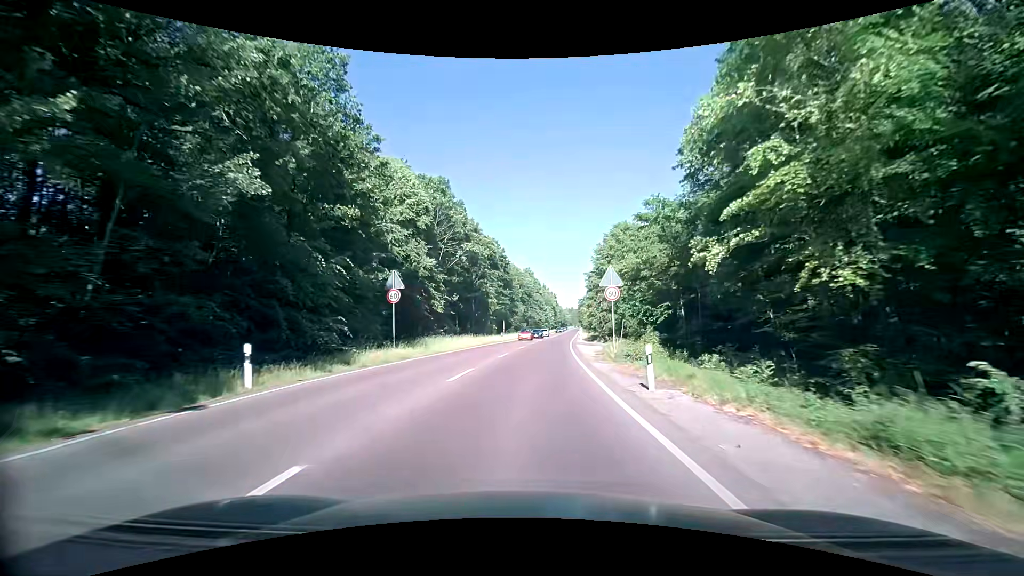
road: secondary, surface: asphalt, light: Day
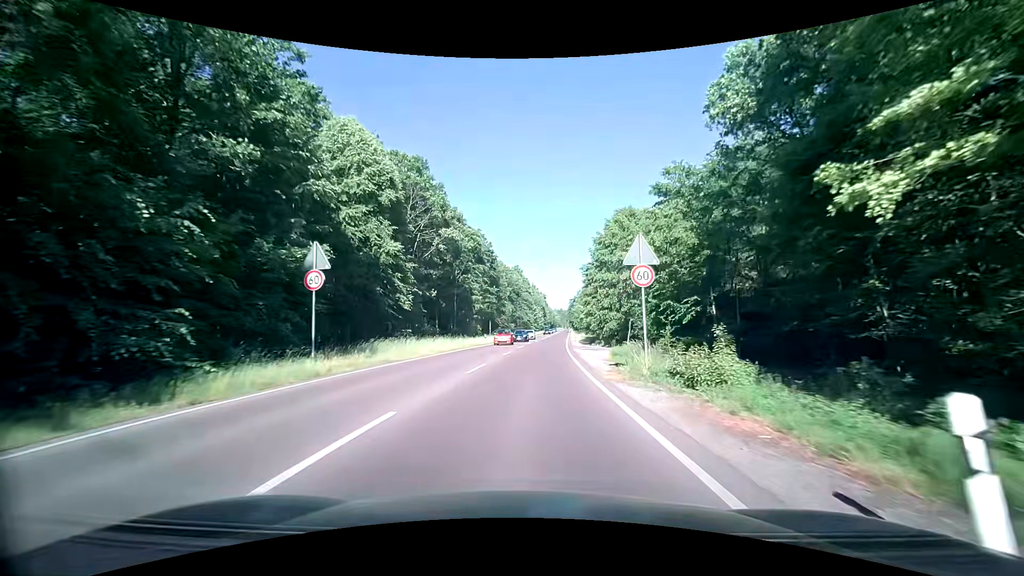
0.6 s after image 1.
(+0.1, +8.9) m; +1°
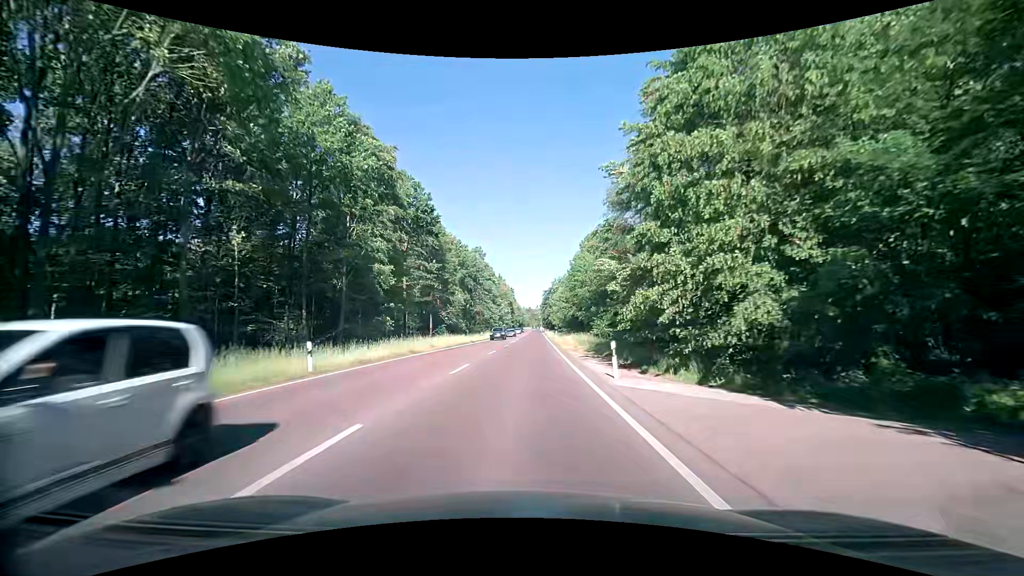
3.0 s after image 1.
(+1.6, +37.1) m; +4°
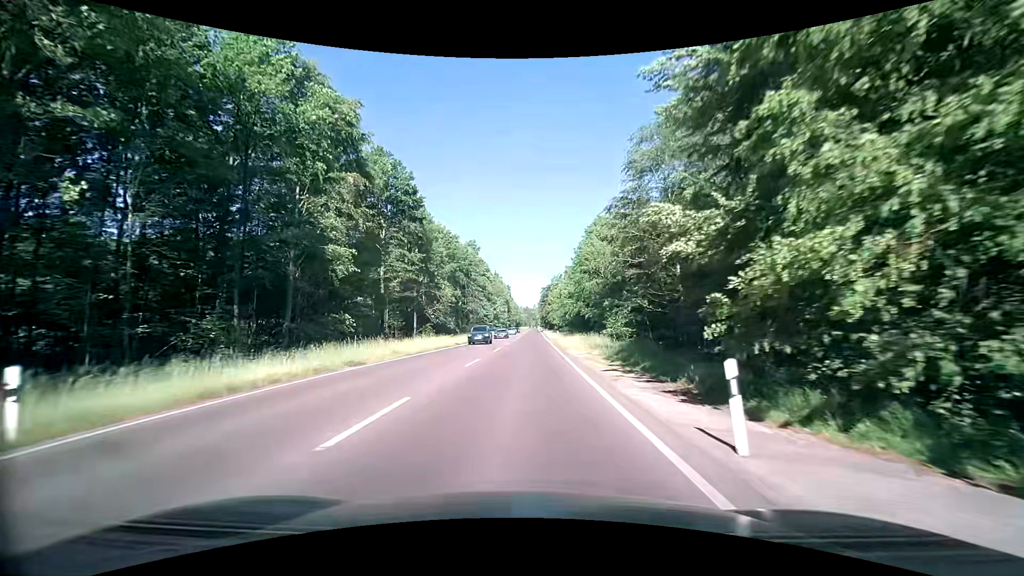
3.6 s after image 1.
(+0.1, +9.2) m; 0°
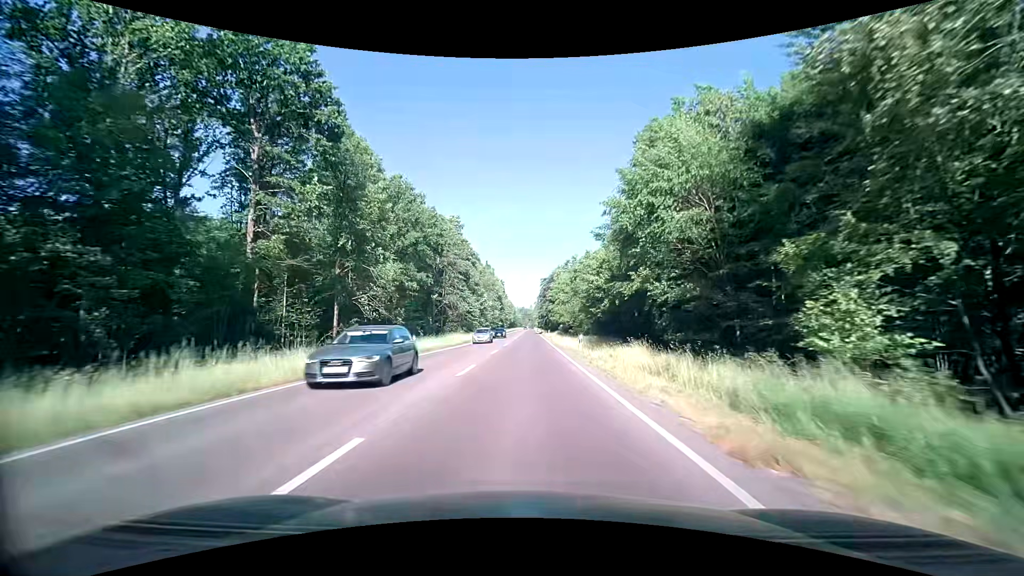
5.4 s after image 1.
(+0.4, +27.5) m; +1°
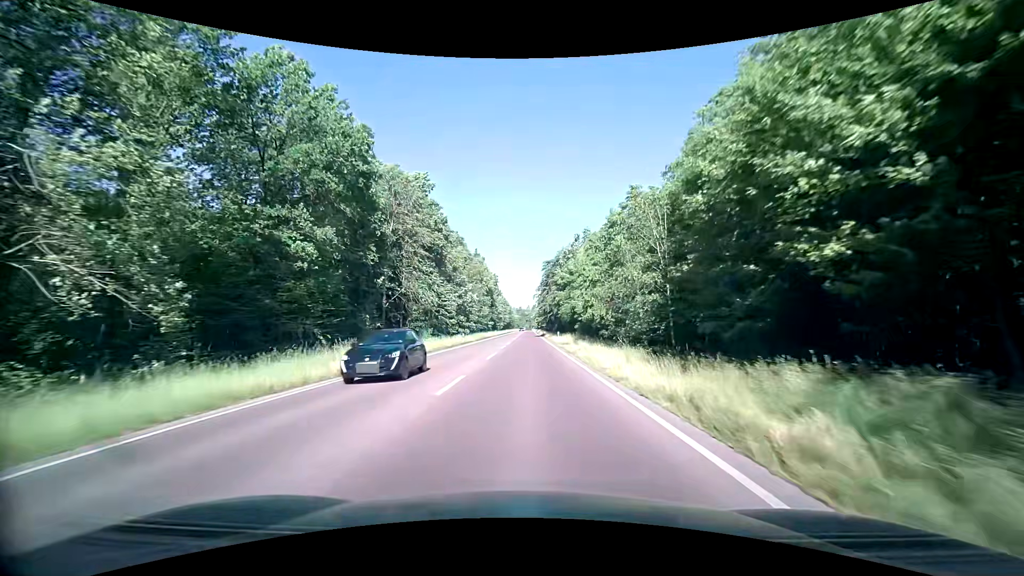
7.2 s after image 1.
(+0.1, +28.2) m; +1°
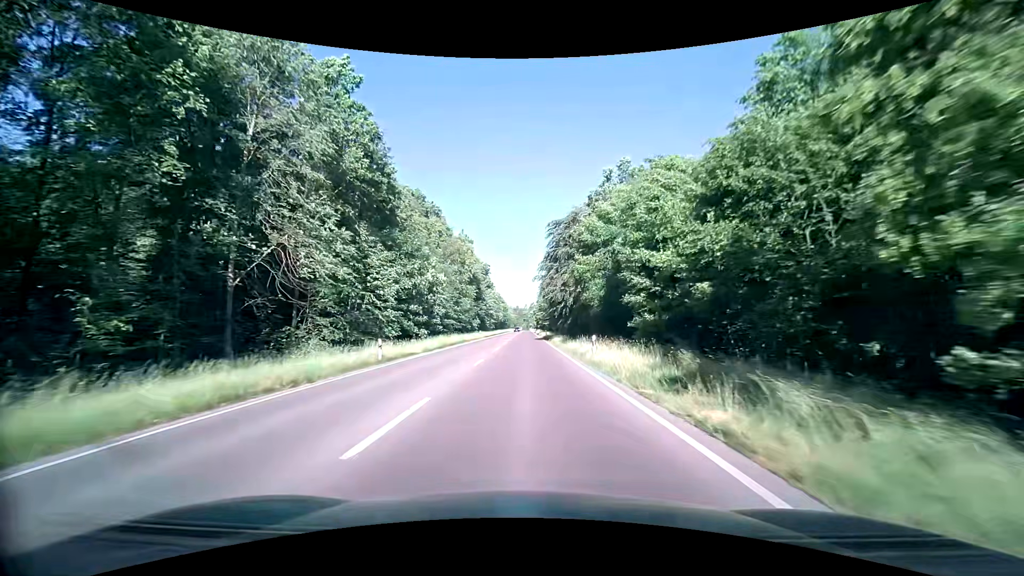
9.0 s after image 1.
(0.0, +28.5) m; 0°
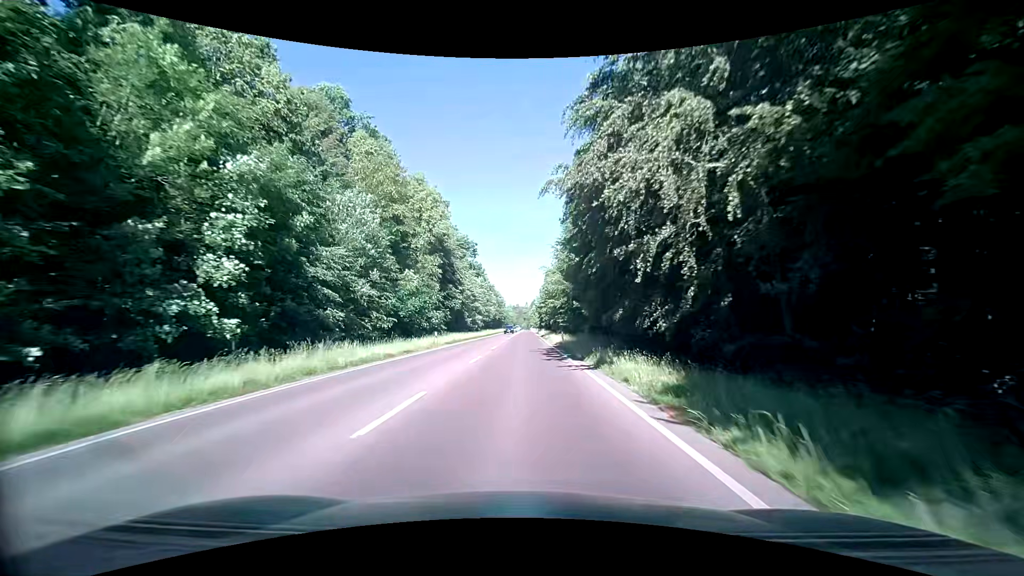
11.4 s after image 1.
(0.0, +35.1) m; 0°
(0, +10) (0, +20) (0, +30) (0, +40) (0, +50) (0, +60) (0, +70) (0, +80) (0, +90) (0, +100) m
